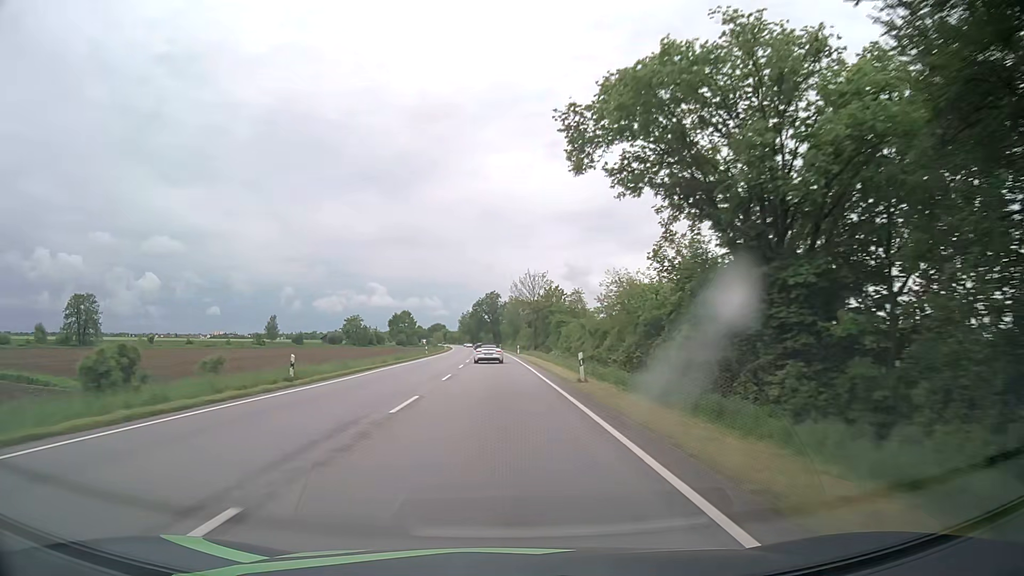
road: primary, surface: asphalt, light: Day
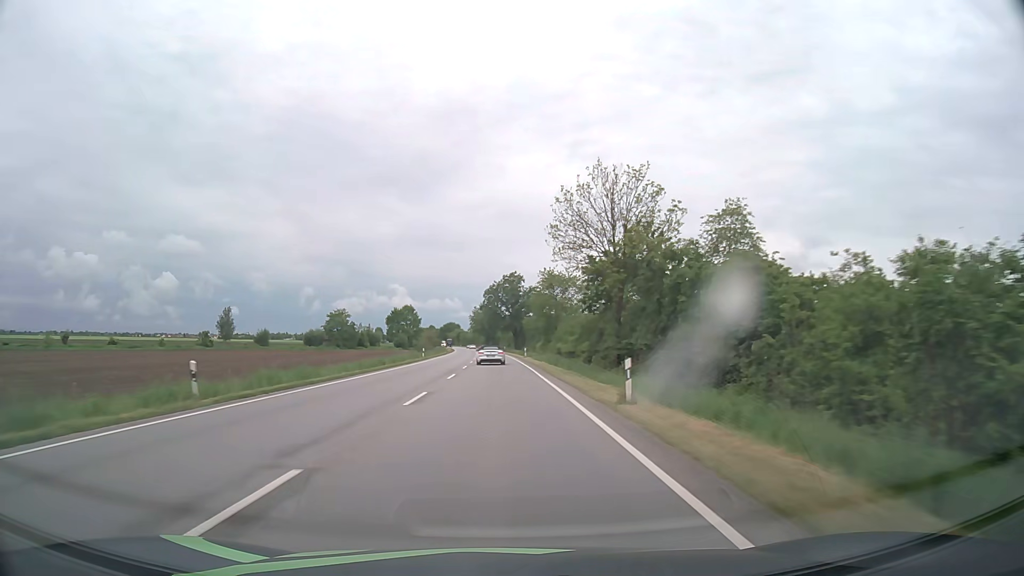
(-0.7, +57.7) m; -2°
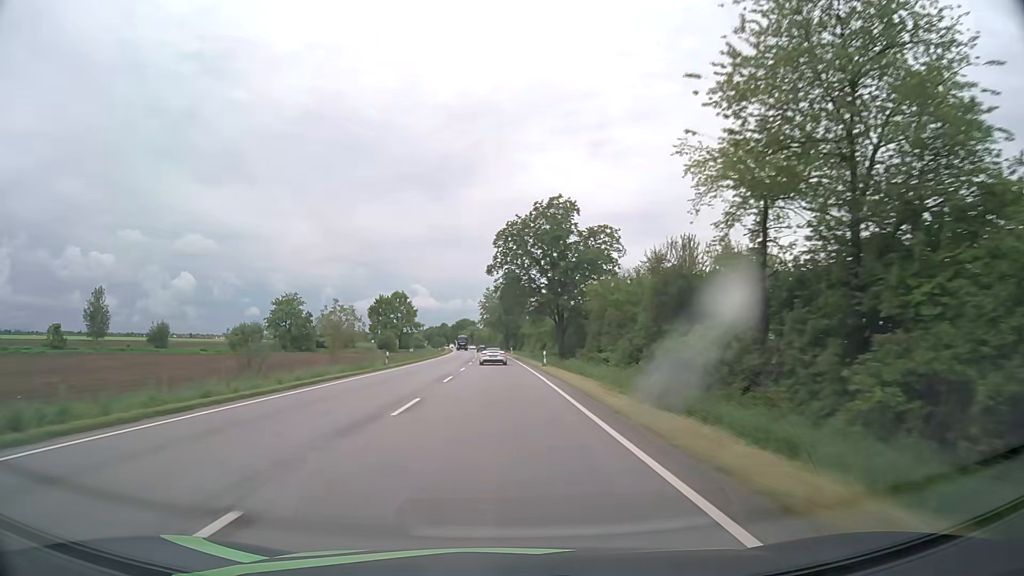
(-1.2, +73.3) m; -2°
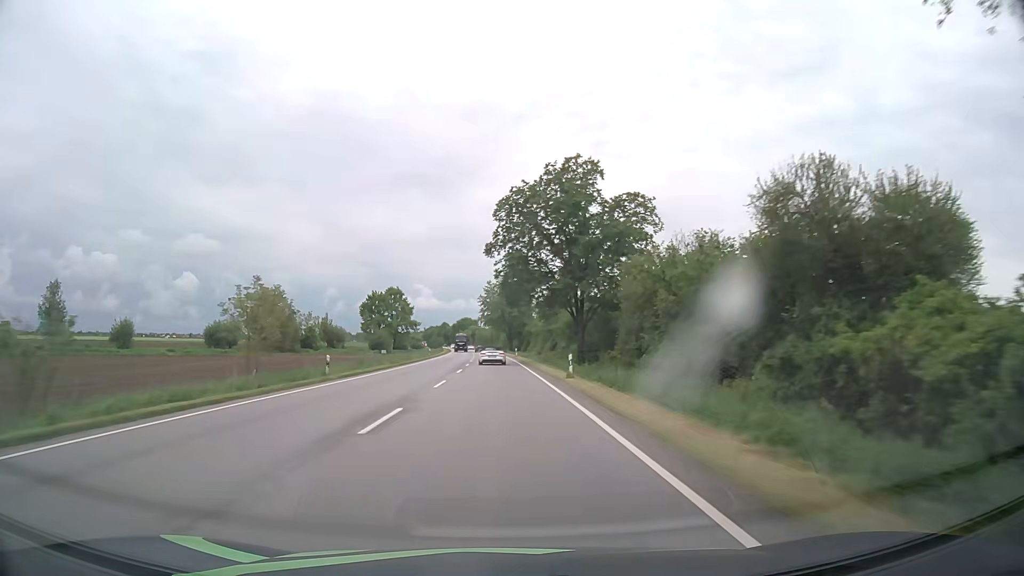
(0.0, +14.9) m; 0°
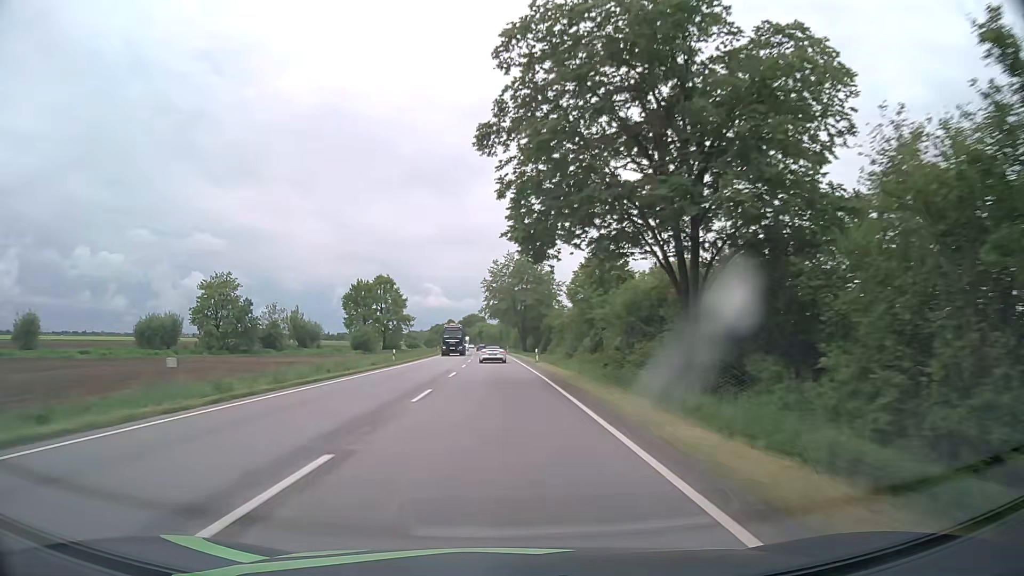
(-0.3, +30.0) m; -1°
(0, +10) (0, +20) (0, +30) (0, +40) (-1, +50) (-1, +60) (-1, +70) (-2, +80) (-2, +90) (-3, +100) m
